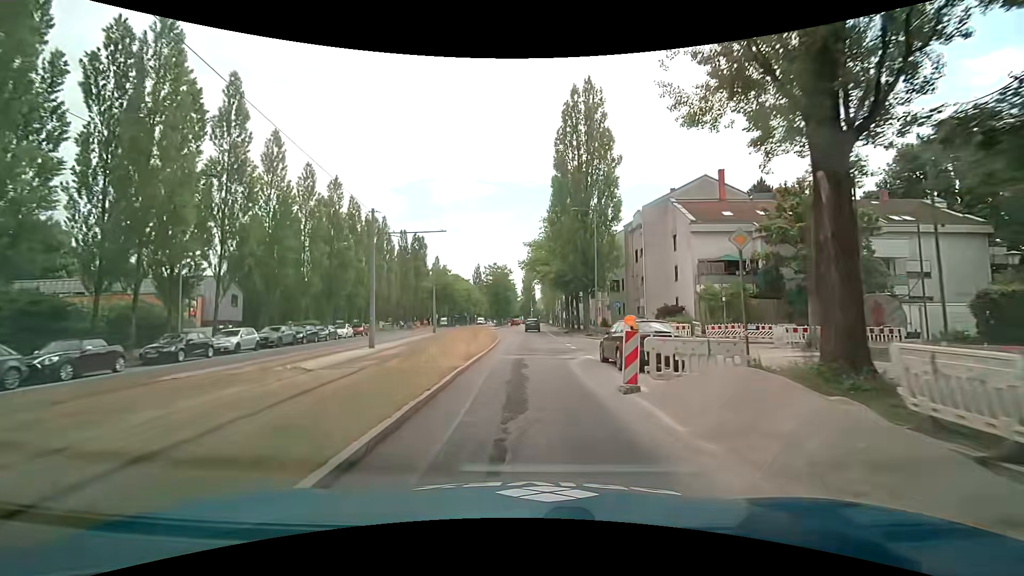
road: secondary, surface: asphalt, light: Day
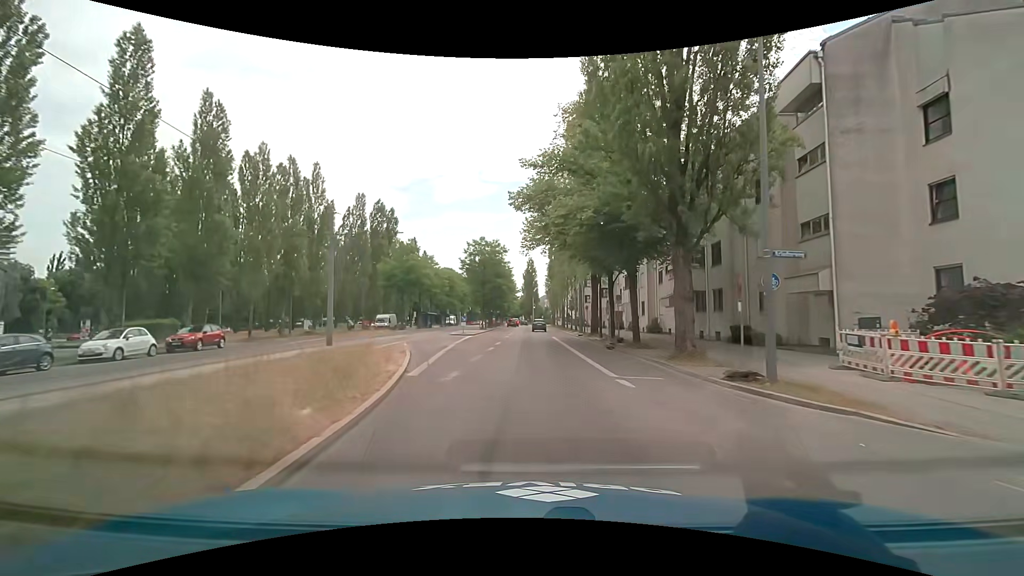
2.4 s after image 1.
(+0.2, +28.6) m; 0°
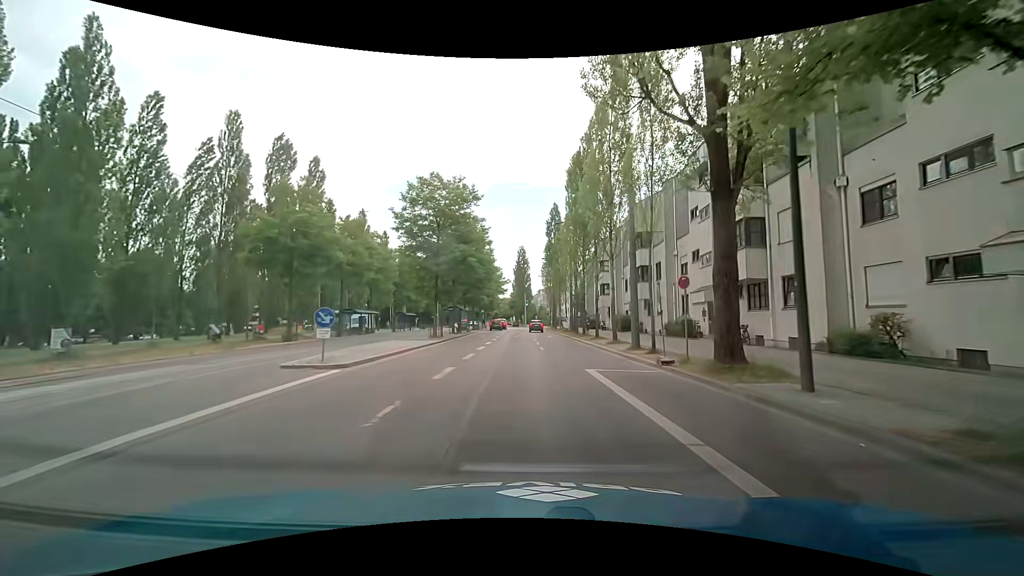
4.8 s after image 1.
(+0.2, +28.7) m; +1°
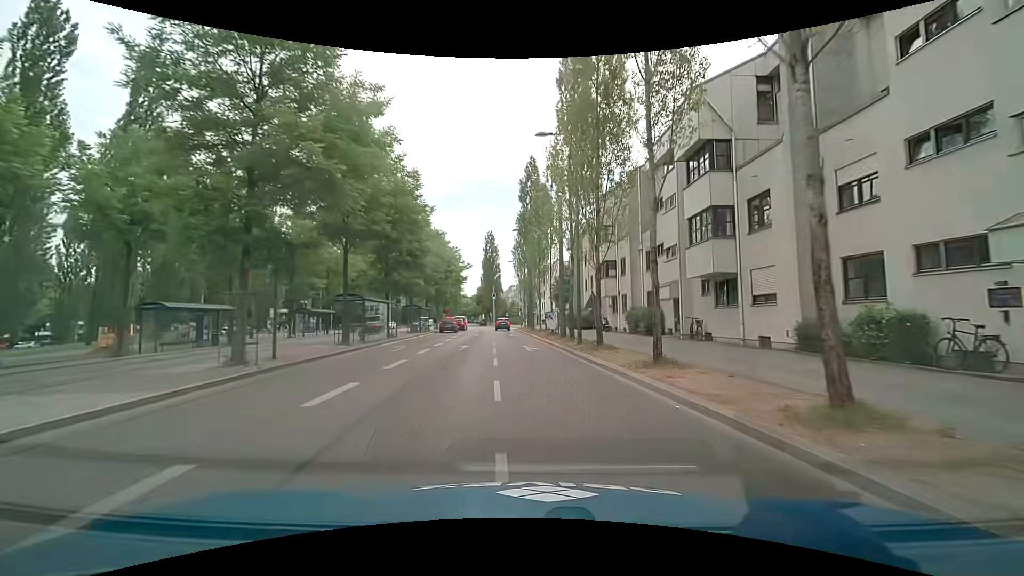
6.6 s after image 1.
(+0.5, +21.4) m; +3°
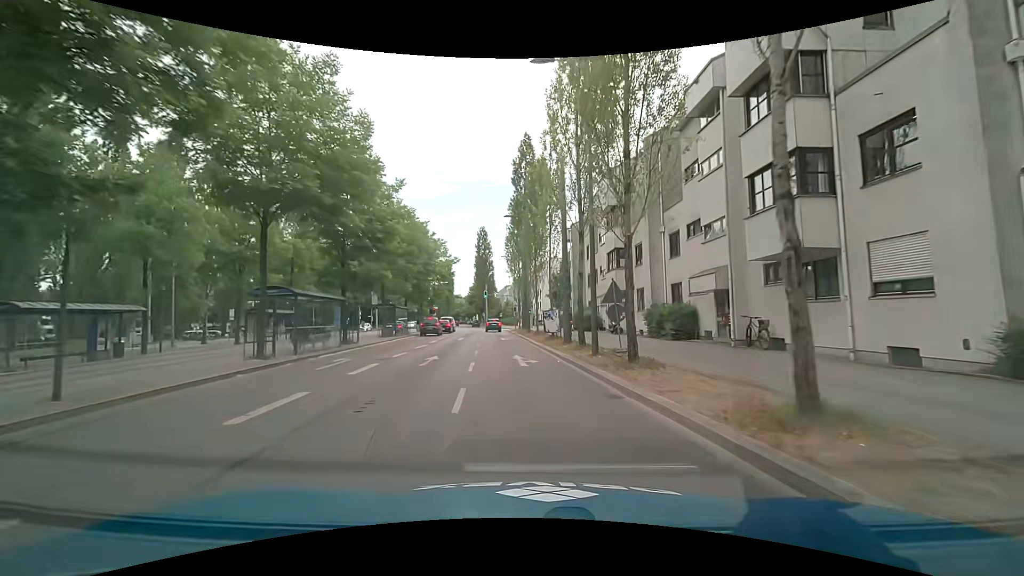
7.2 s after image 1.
(0.0, +7.1) m; +1°
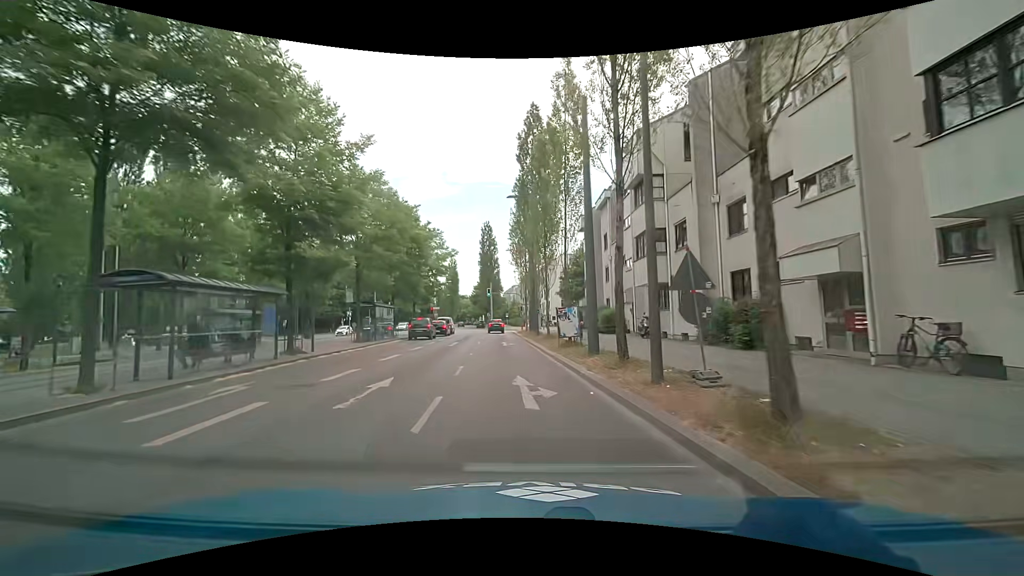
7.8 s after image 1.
(-0.1, +7.0) m; -1°
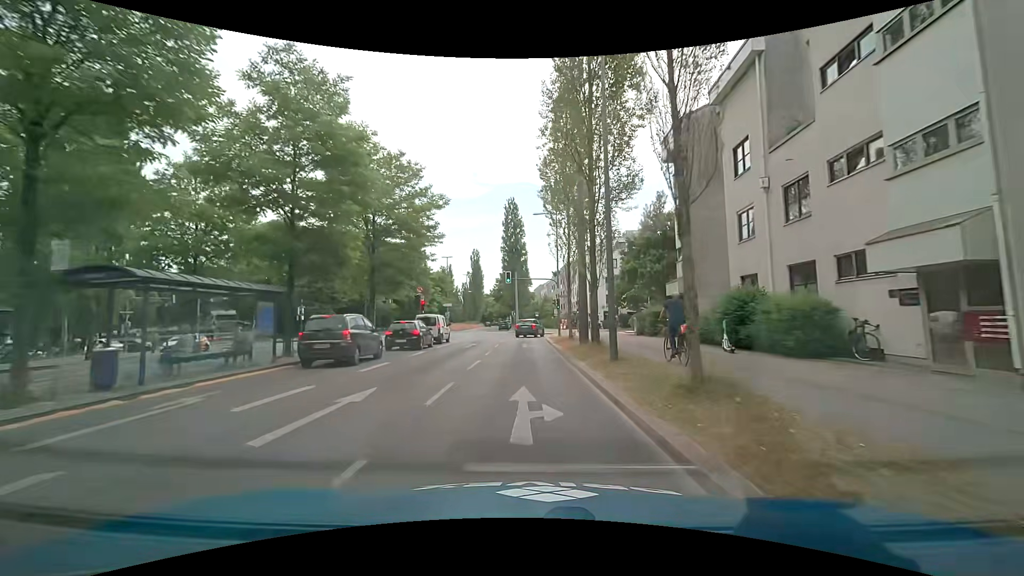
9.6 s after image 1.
(-0.7, +22.0) m; -4°
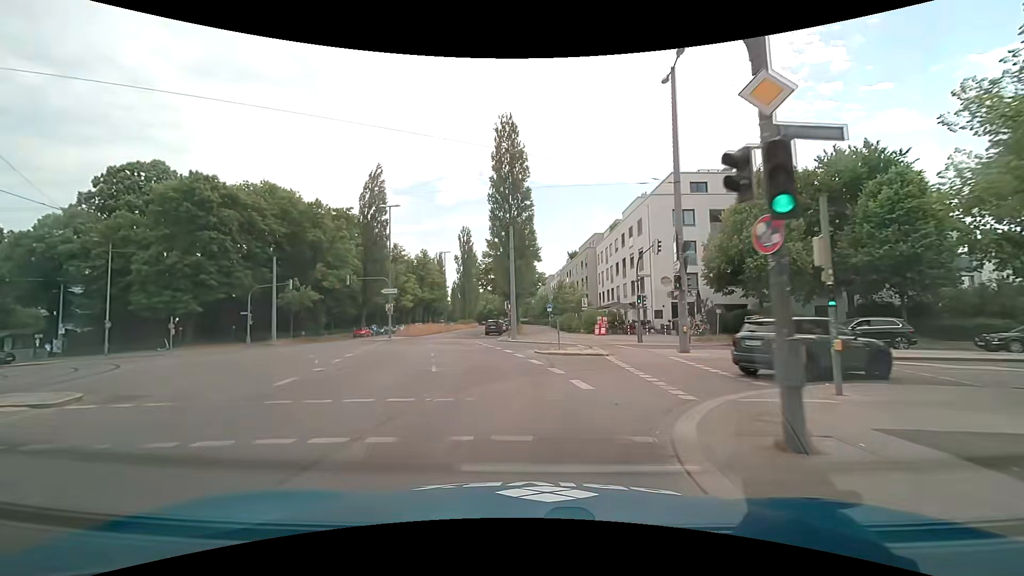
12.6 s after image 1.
(+0.3, +36.5) m; 0°
(0, +10) (-2, +20) (-4, +30) (-5, +40) (-6, +50) (-7, +59) (-7, +69) (-7, +79) (-7, +89) (-8, +99) m
